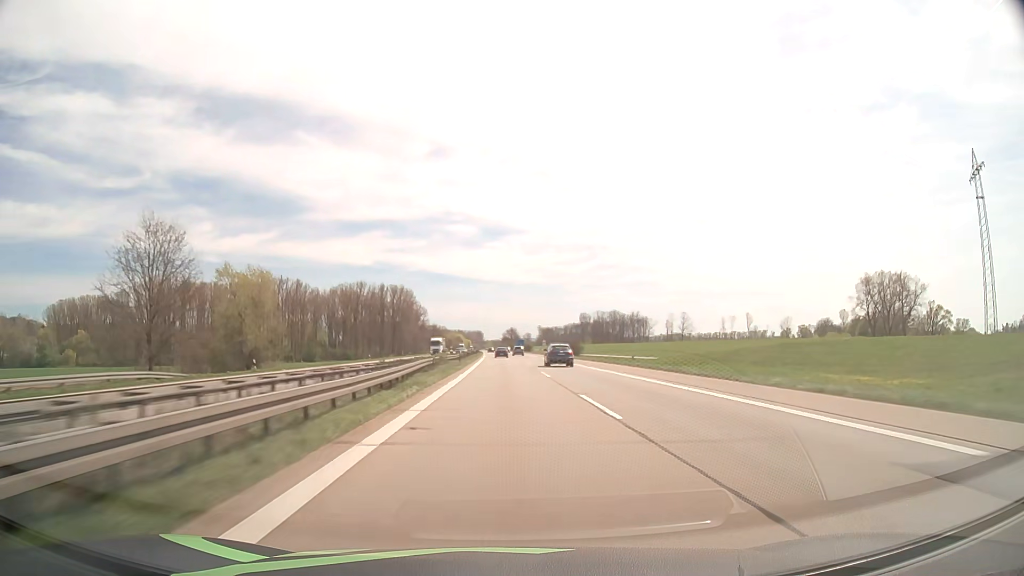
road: motorway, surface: asphalt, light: Day
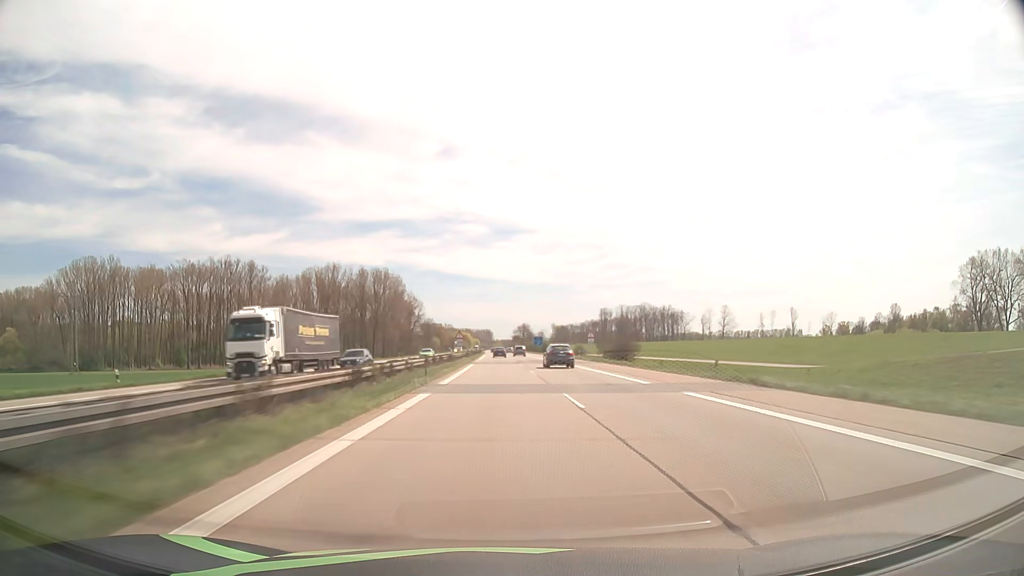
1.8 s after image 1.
(-0.3, +69.9) m; -1°
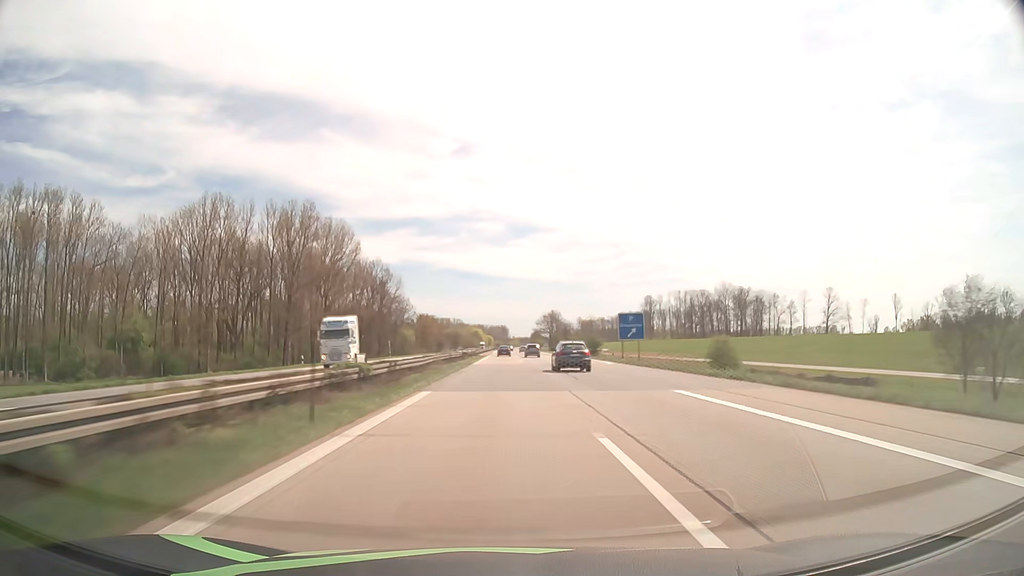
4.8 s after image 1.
(-1.8, +120.3) m; -1°
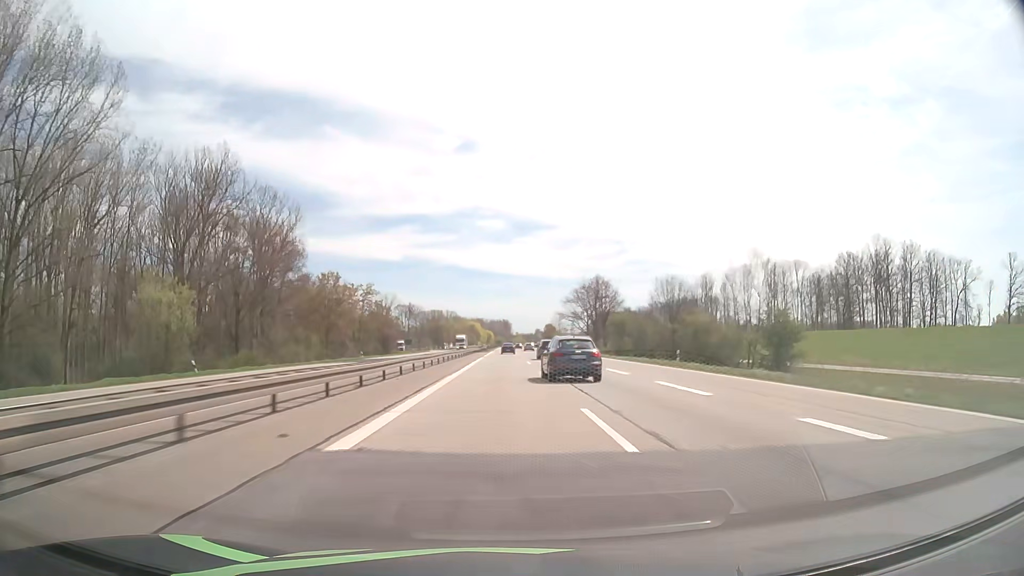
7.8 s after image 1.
(-0.5, +122.0) m; 0°
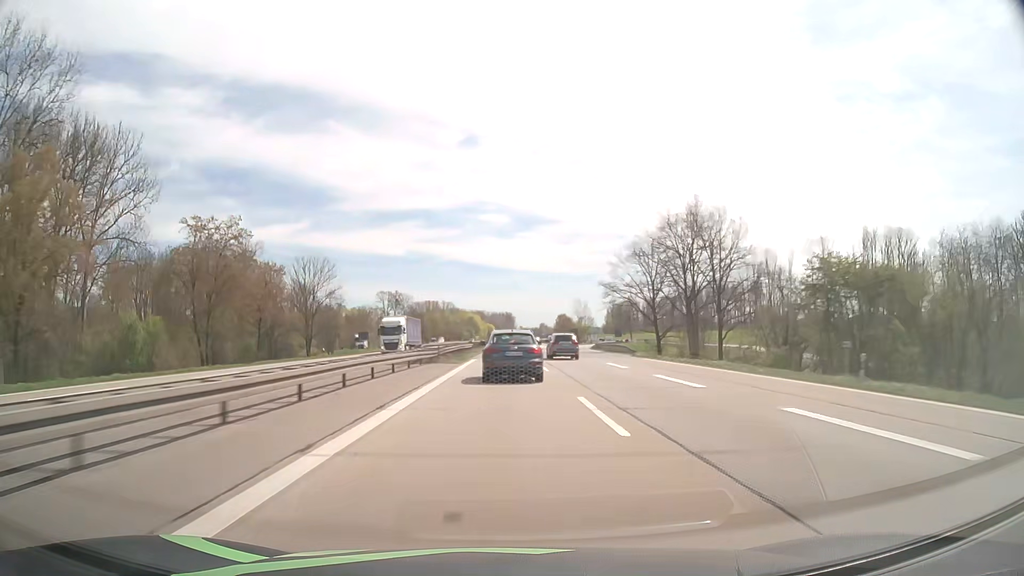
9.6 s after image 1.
(-0.1, +70.0) m; 0°
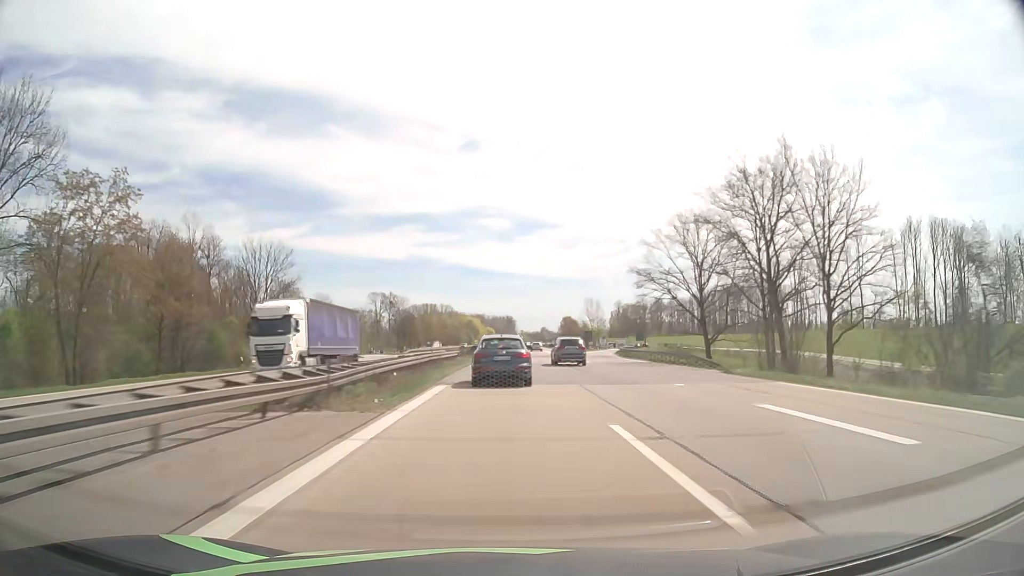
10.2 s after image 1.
(0.0, +22.3) m; 0°
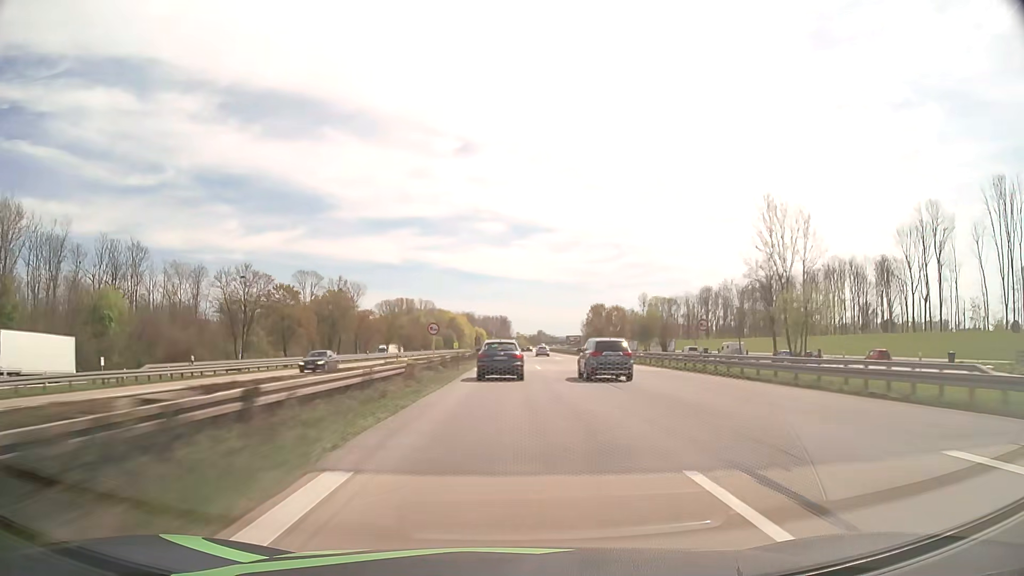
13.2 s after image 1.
(+0.4, +108.1) m; 0°
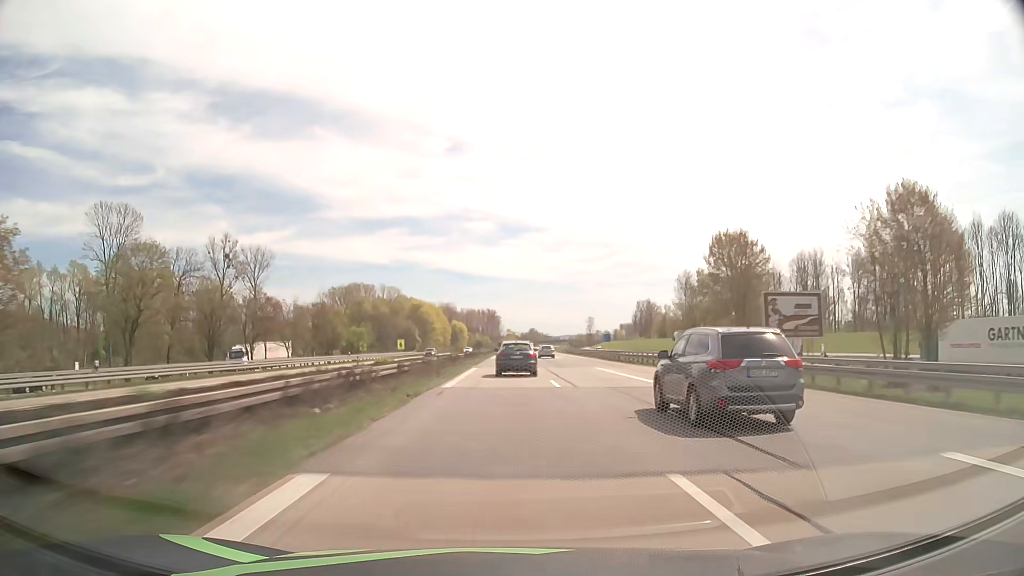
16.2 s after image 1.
(+1.0, +110.5) m; +1°
(0, +10) (0, +20) (0, +30) (0, +40) (0, +50) (0, +60) (0, +70) (+1, +80) (+1, +90) (+1, +100) m
